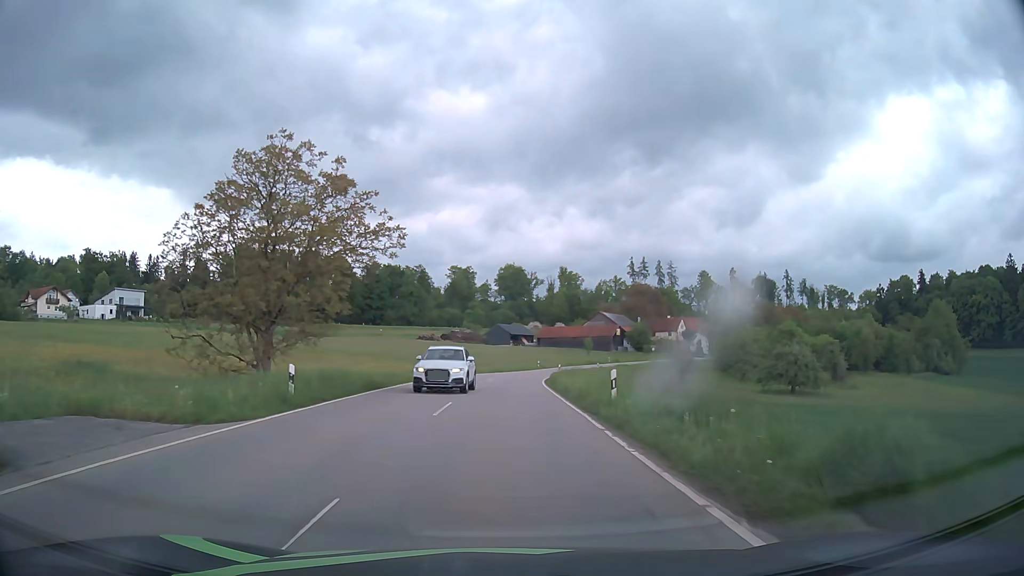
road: tertiary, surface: asphalt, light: Day
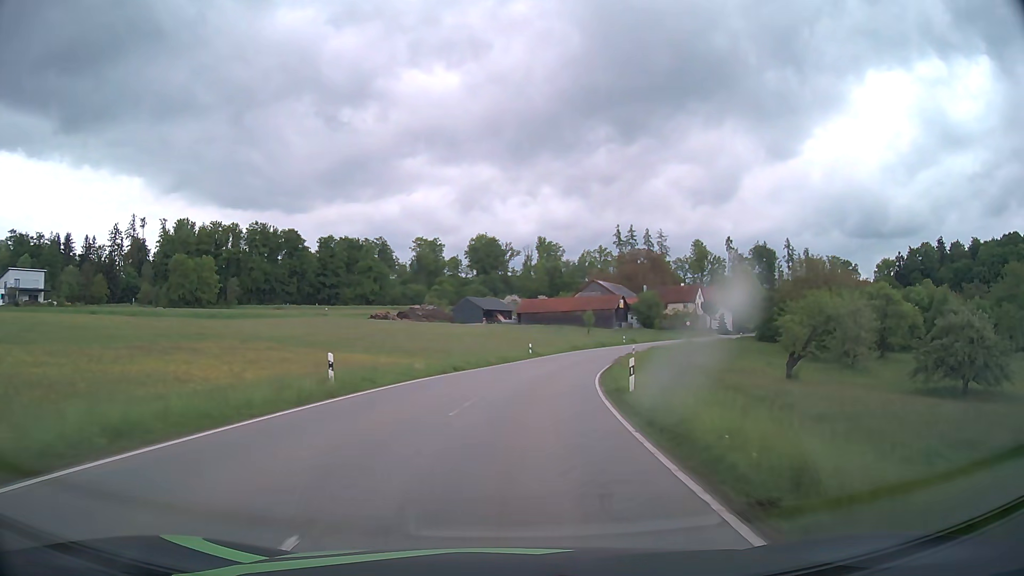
(+0.3, +37.6) m; +2°
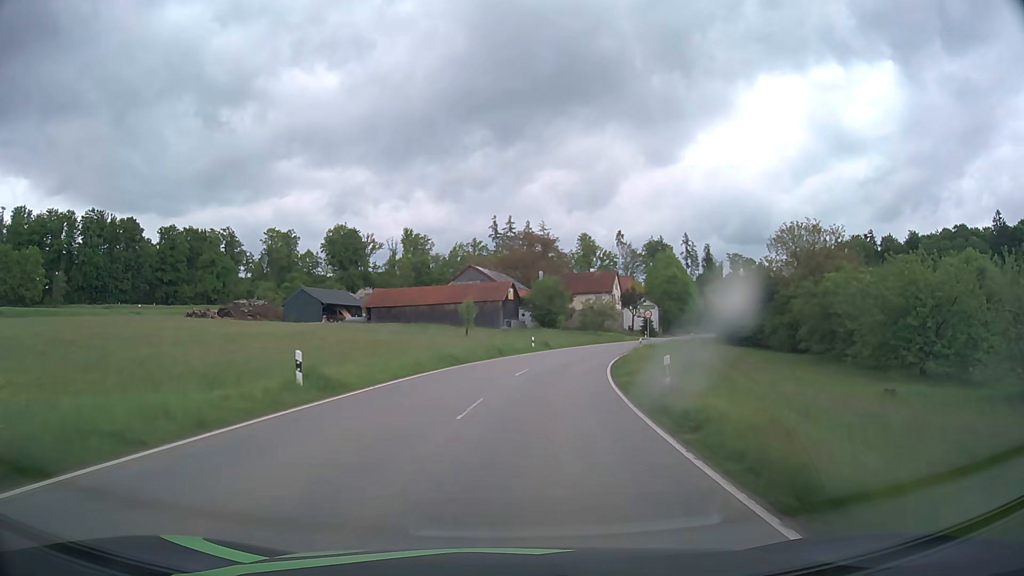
(+3.4, +37.2) m; +11°
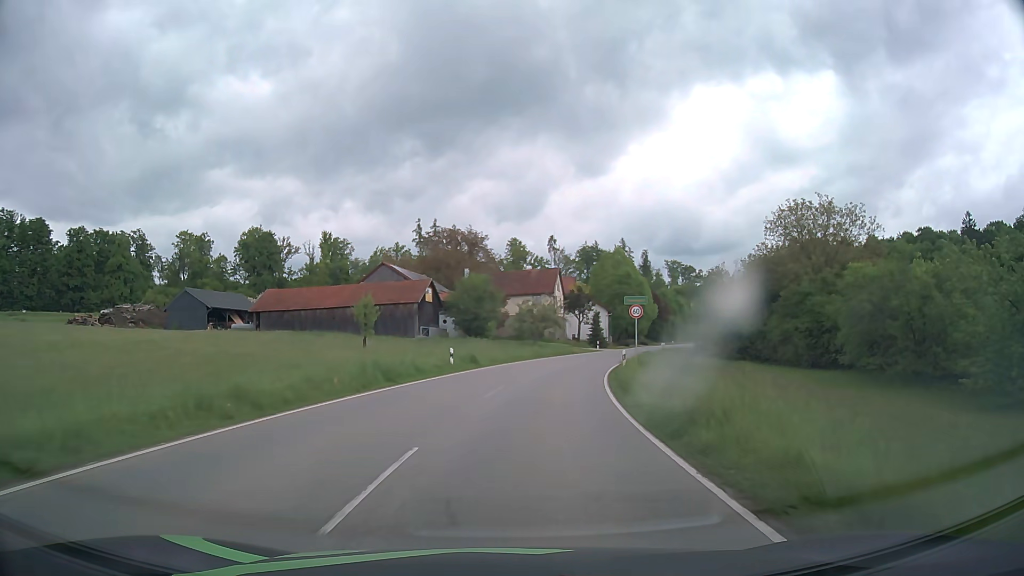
(+1.0, +18.3) m; +6°
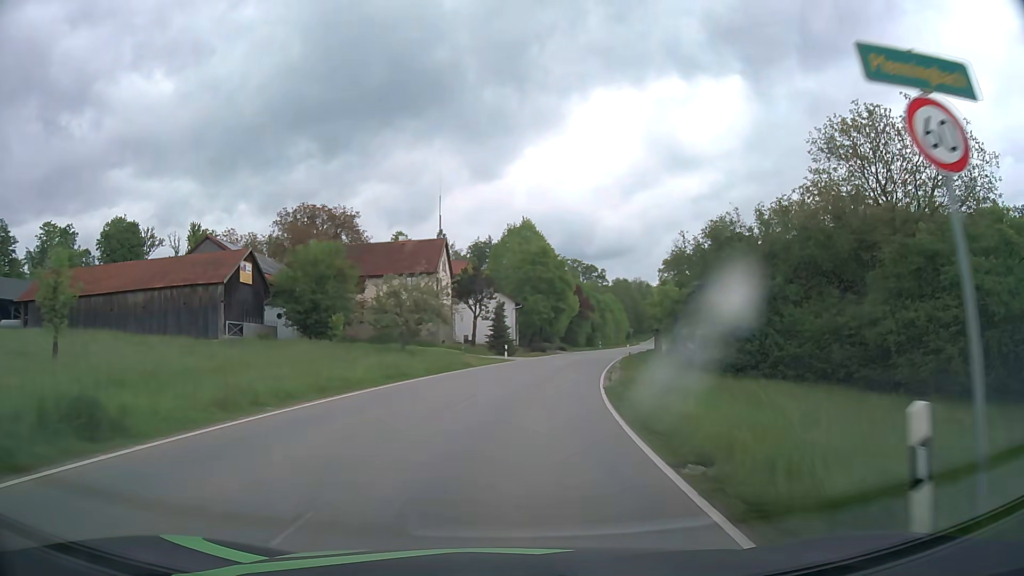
(+2.3, +27.1) m; +9°
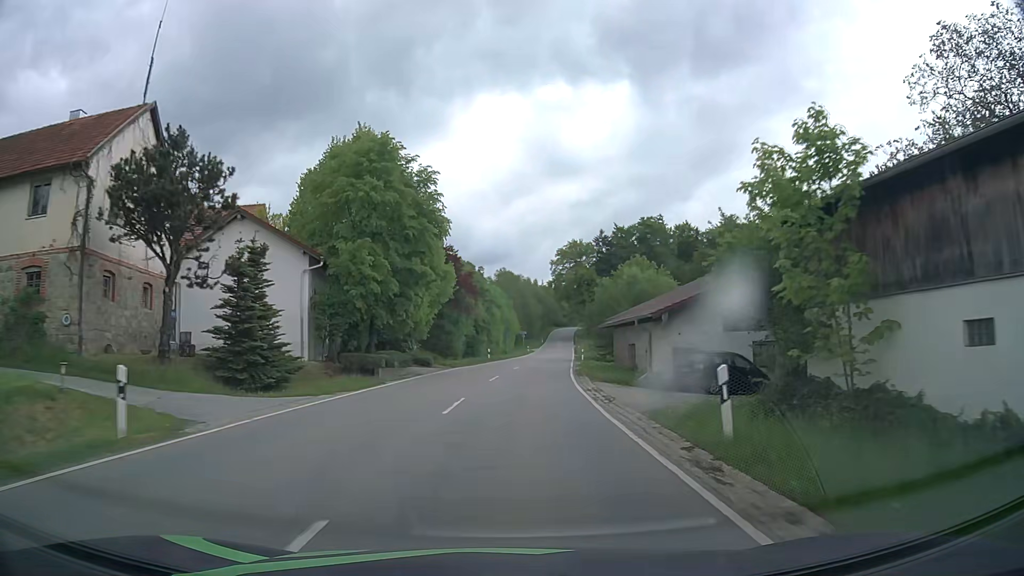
(+3.6, +36.0) m; +11°
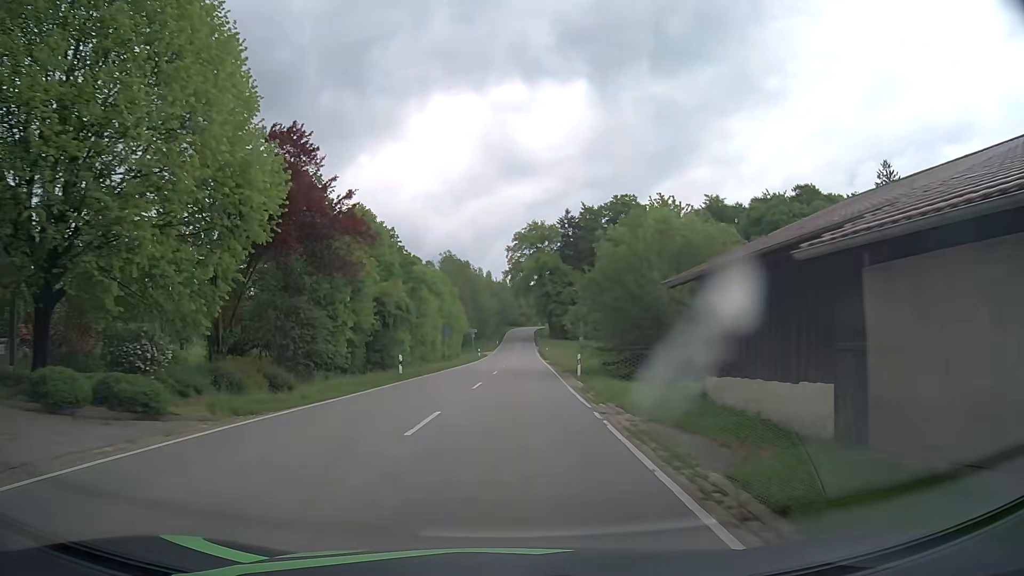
(+1.2, +27.2) m; +4°
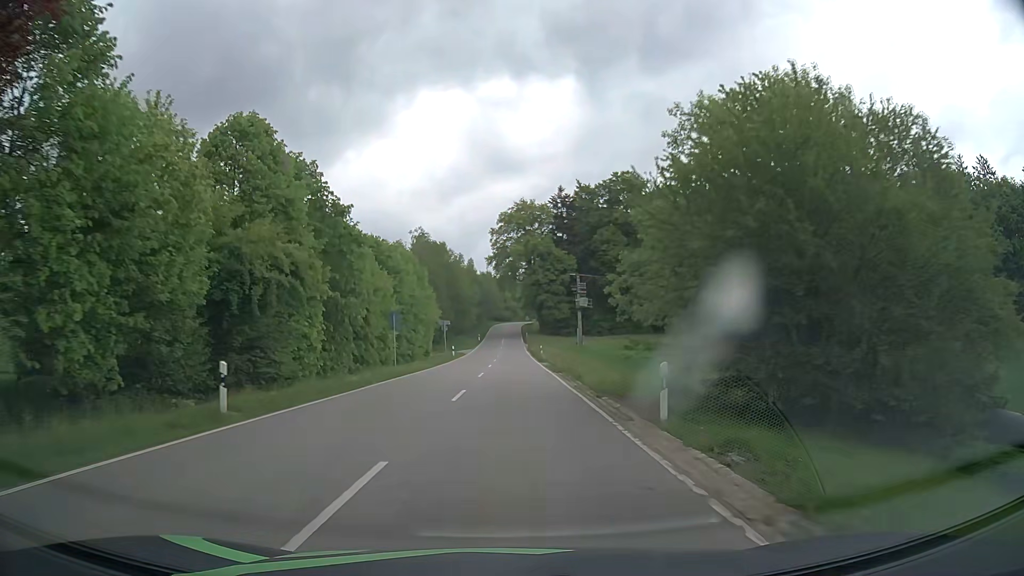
(+0.3, +18.2) m; +1°
(0, +10) (0, +20) (0, +30) (0, +40) (0, +50) (0, +60) (0, +70) (0, +80) (0, +90) (0, +100) m
